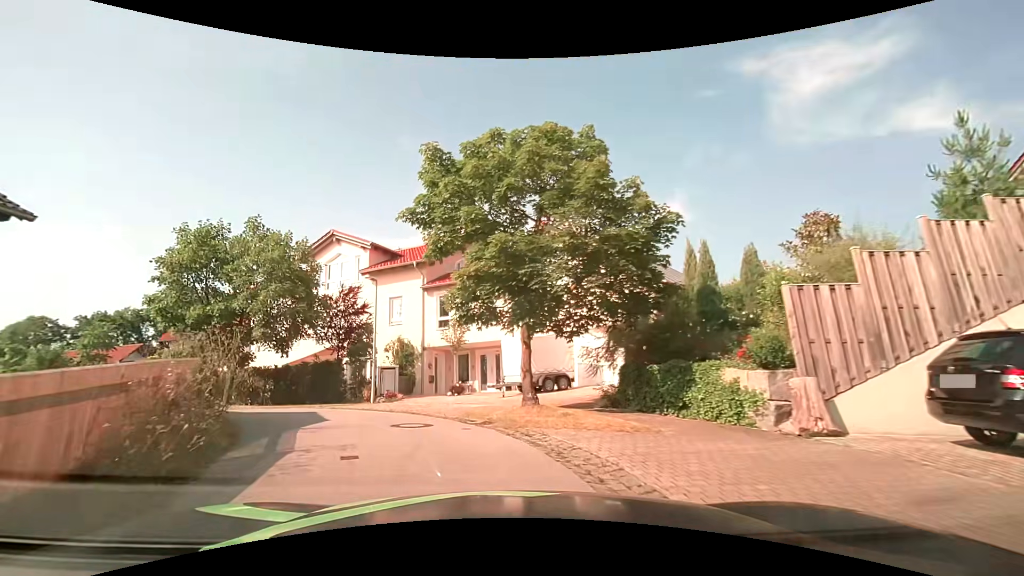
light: Day
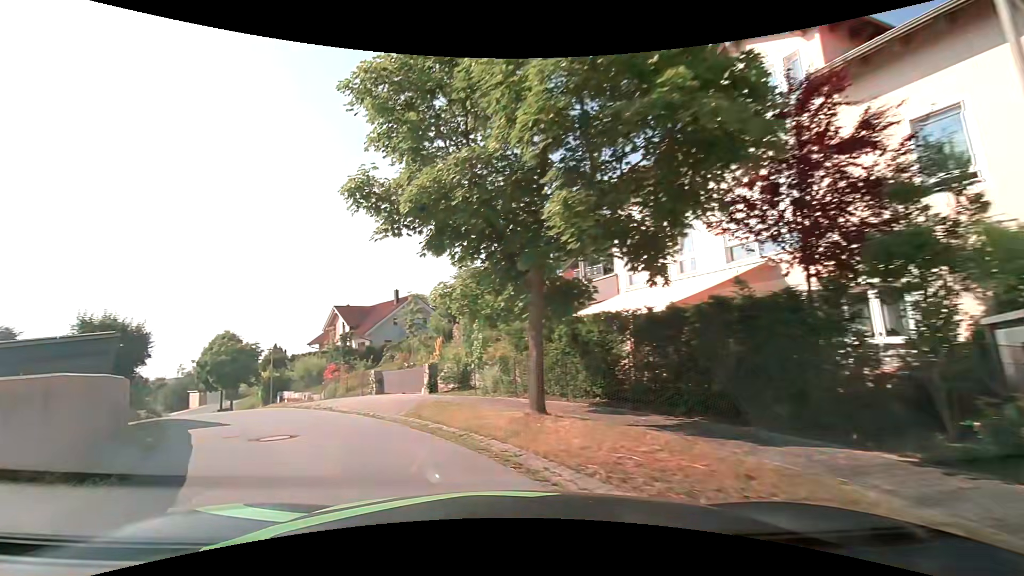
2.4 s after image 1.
(-5.3, +15.2) m; -44°
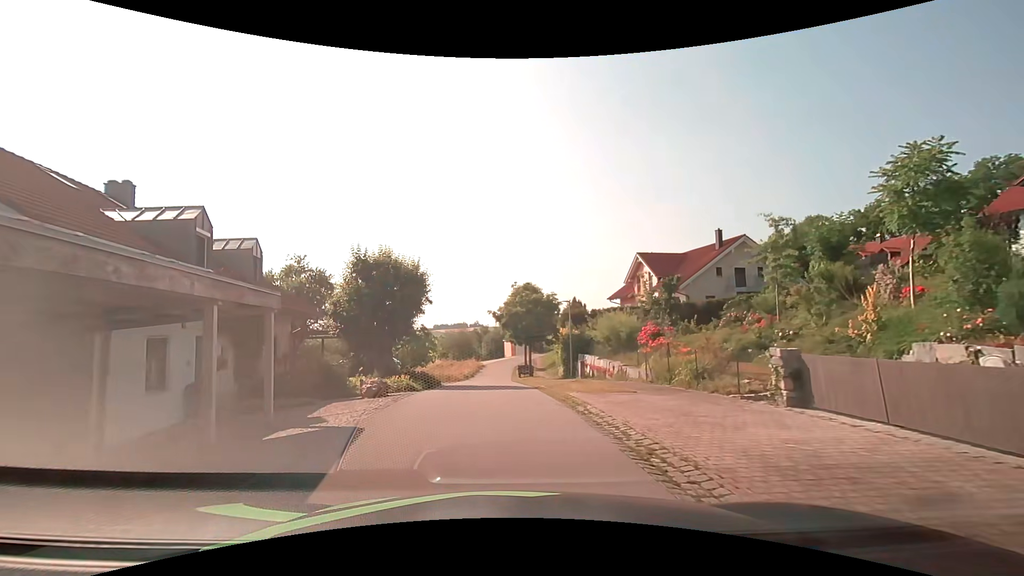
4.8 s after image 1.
(-4.5, +12.0) m; -34°
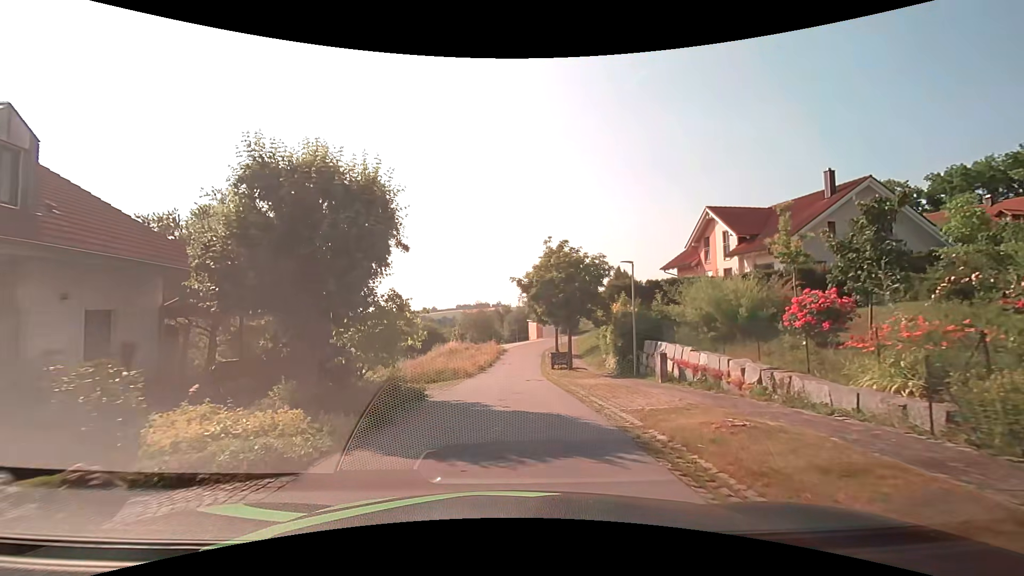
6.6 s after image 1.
(-0.4, +11.2) m; -2°
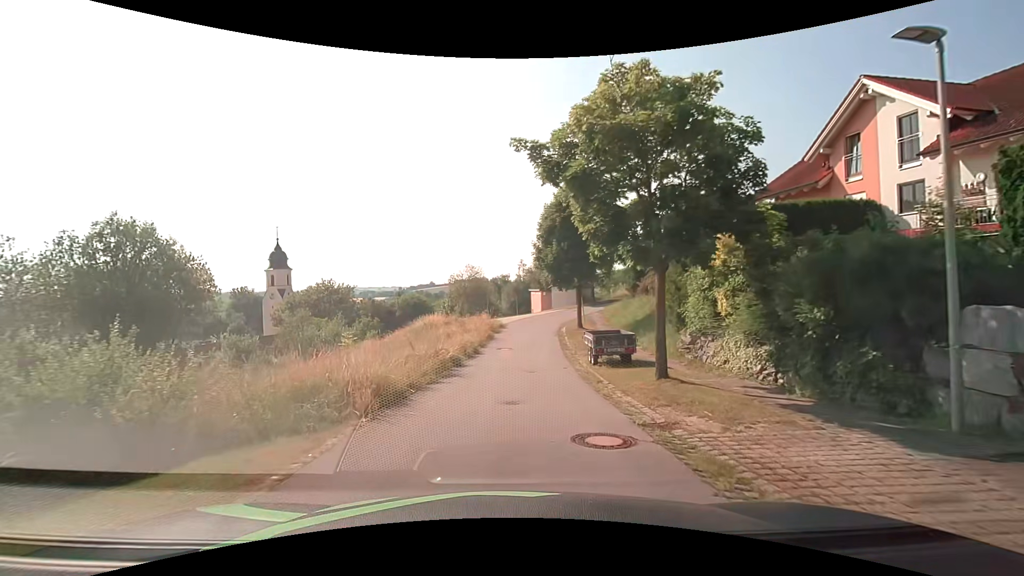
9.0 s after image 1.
(-0.1, +16.3) m; +1°
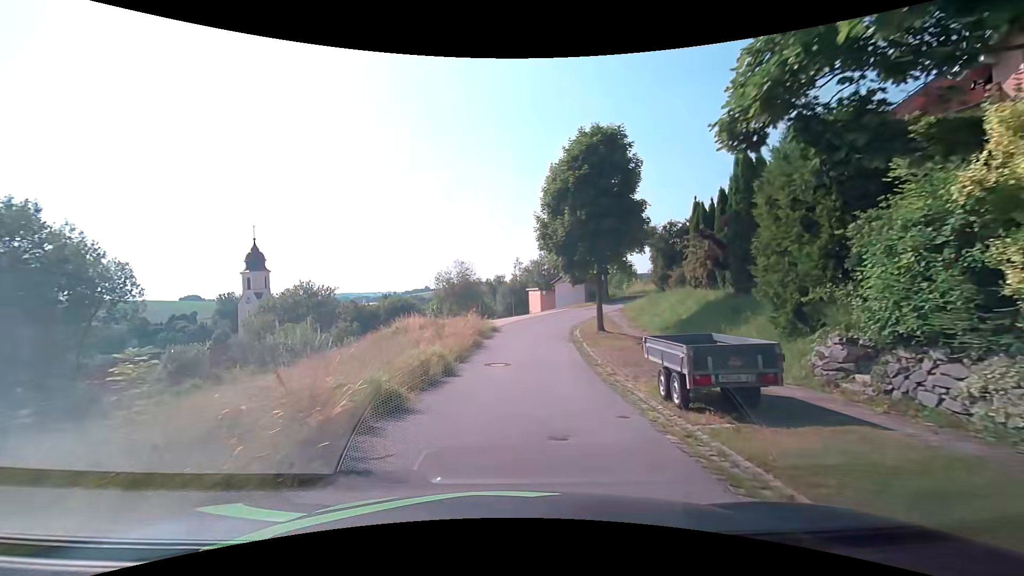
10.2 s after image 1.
(-0.1, +8.6) m; 0°
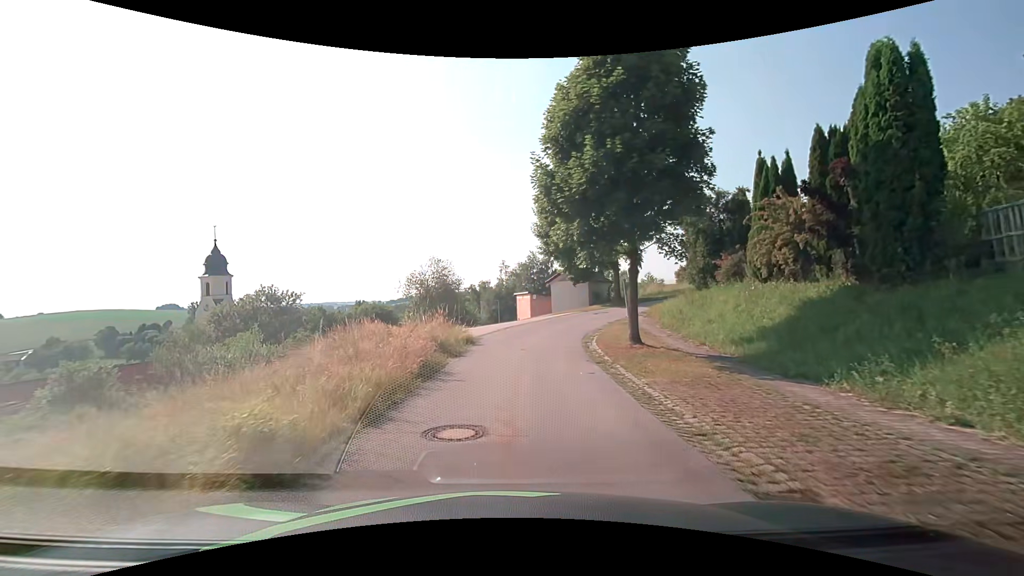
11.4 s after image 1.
(-0.1, +8.8) m; +1°
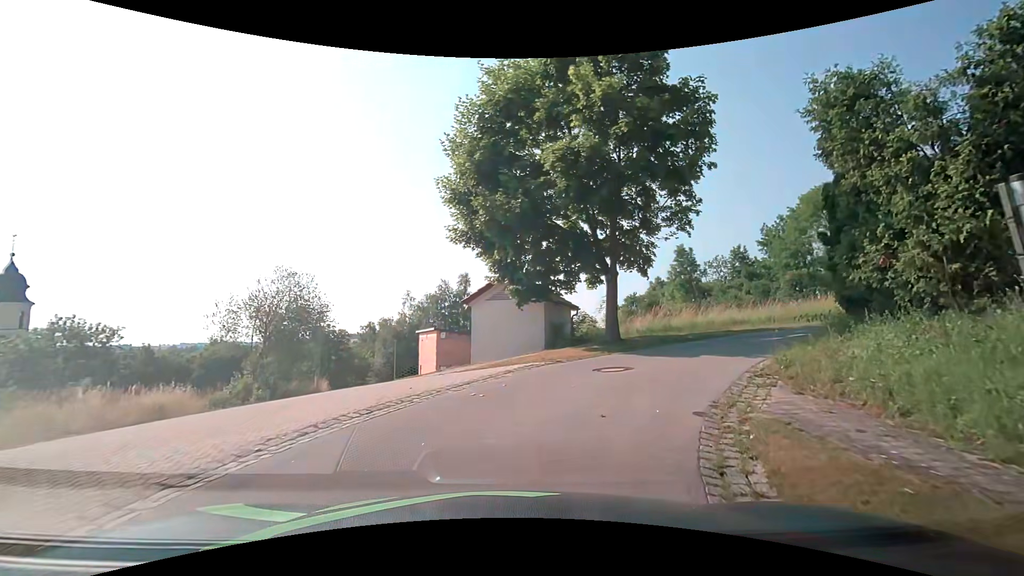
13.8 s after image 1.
(+0.7, +16.5) m; +9°
